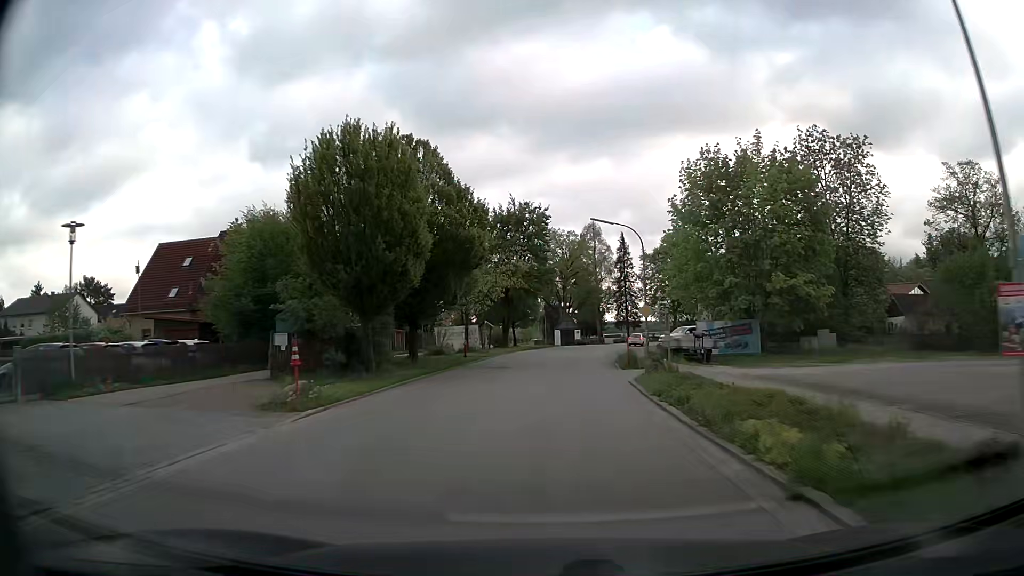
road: secondary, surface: asphalt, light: Day
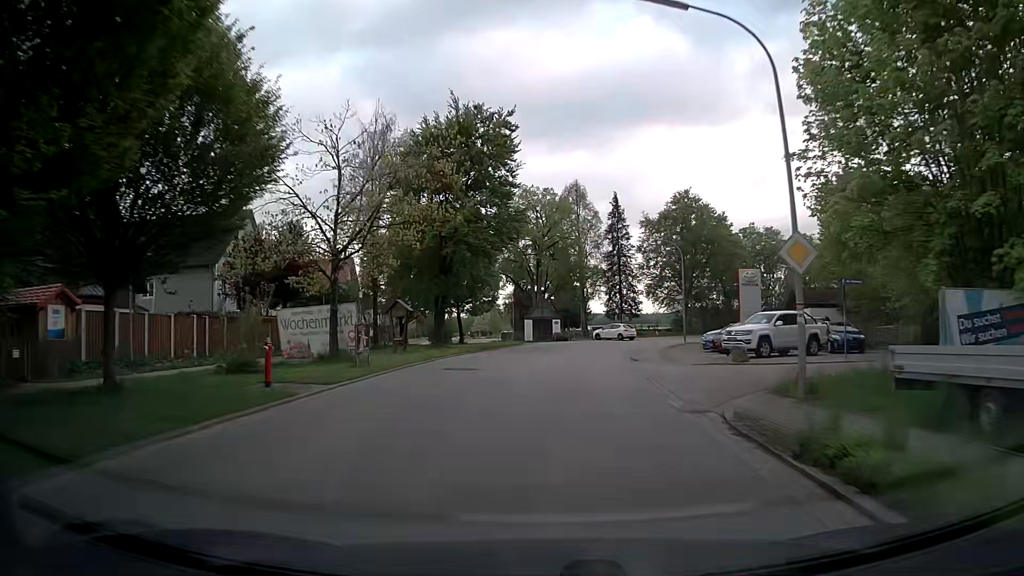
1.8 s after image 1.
(+0.6, +25.2) m; +2°
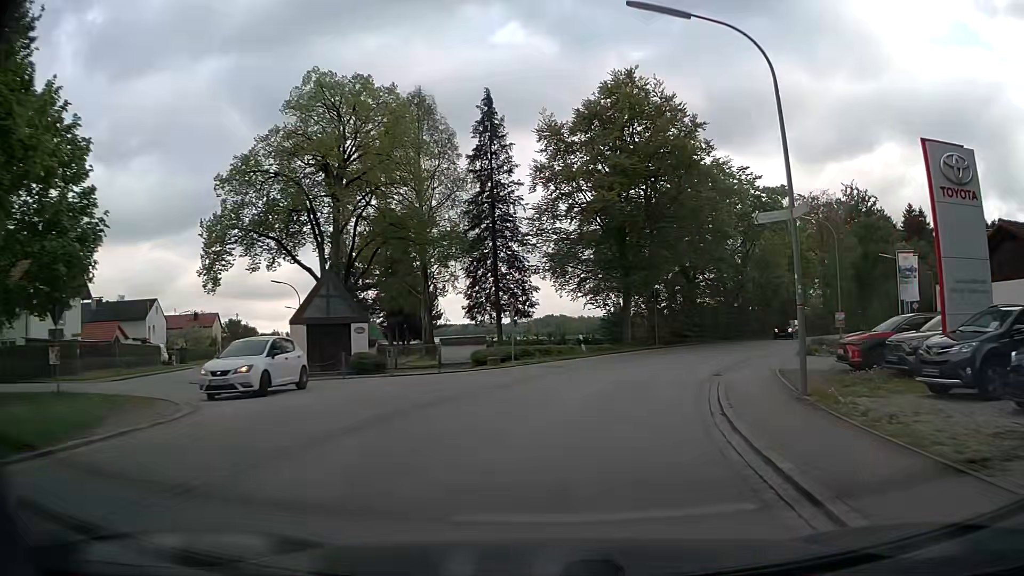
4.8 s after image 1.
(+2.7, +37.2) m; +12°
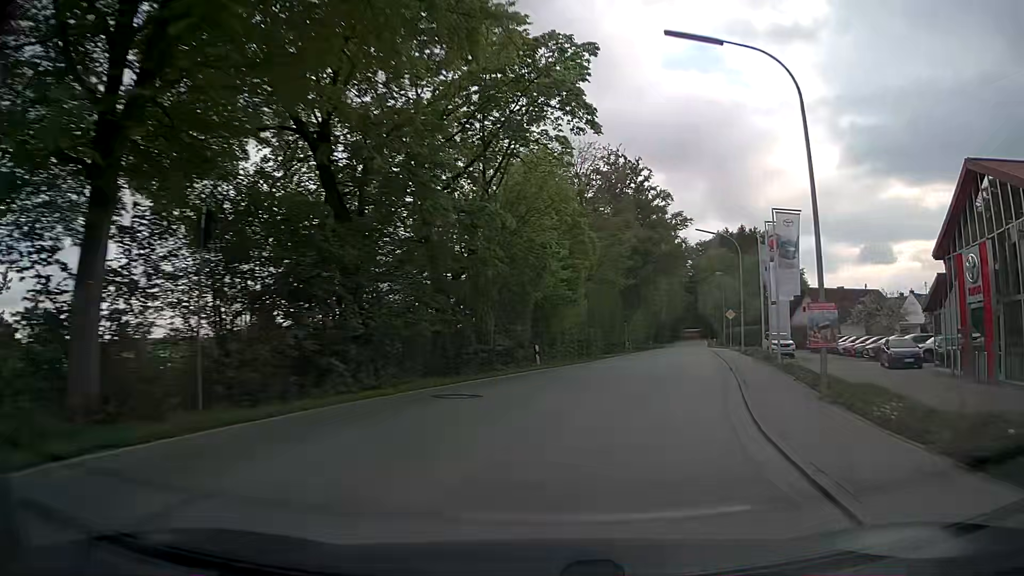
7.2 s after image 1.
(+6.4, +28.3) m; +26°
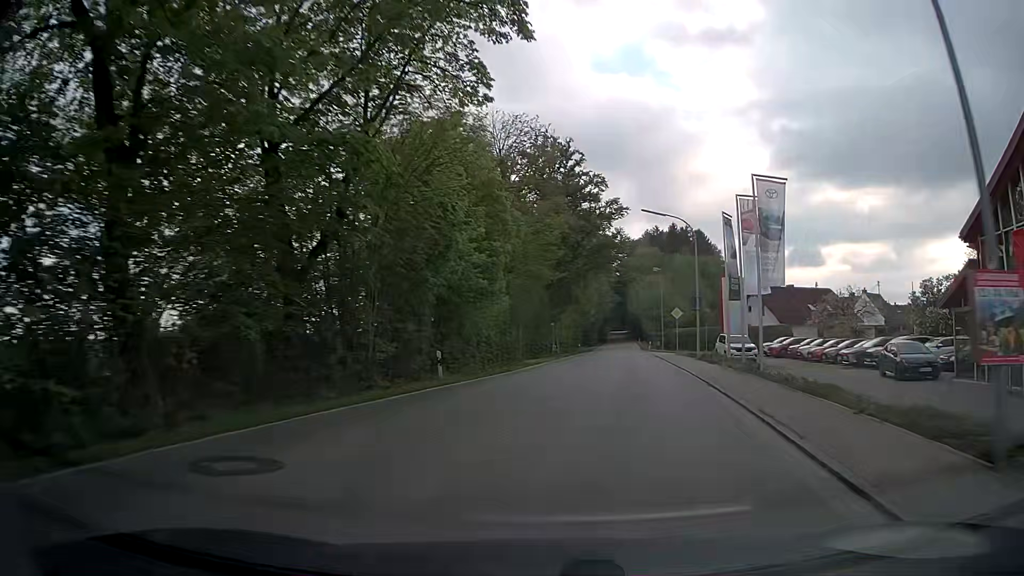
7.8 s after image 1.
(+0.4, +7.7) m; +6°
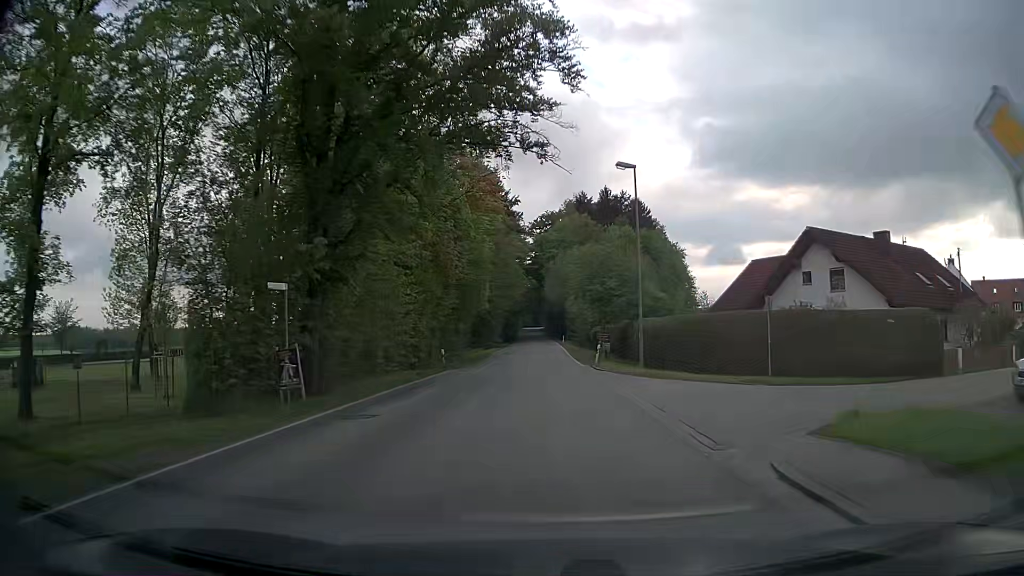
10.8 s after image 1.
(+5.1, +41.3) m; +7°
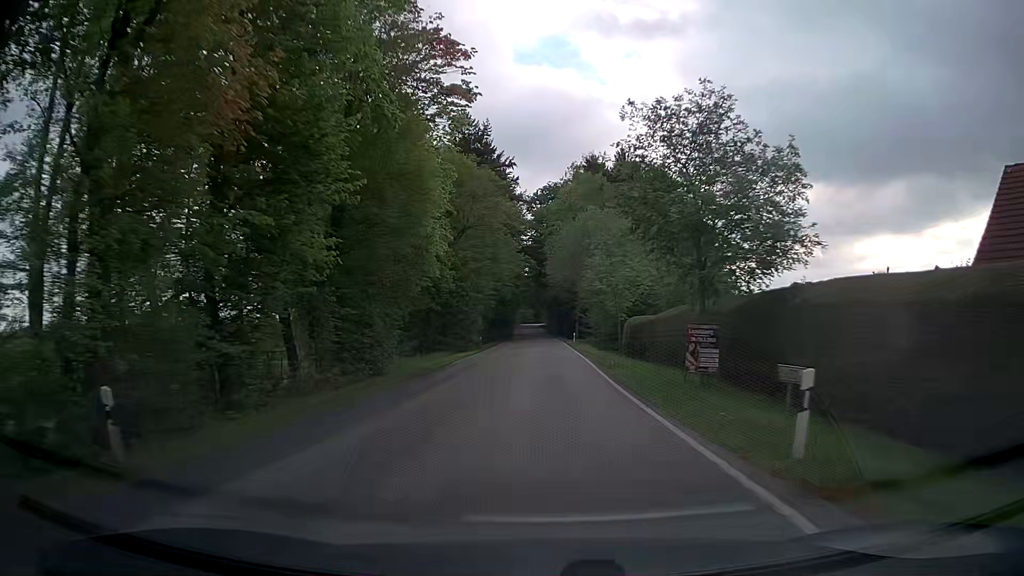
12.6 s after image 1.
(+0.3, +27.8) m; 0°
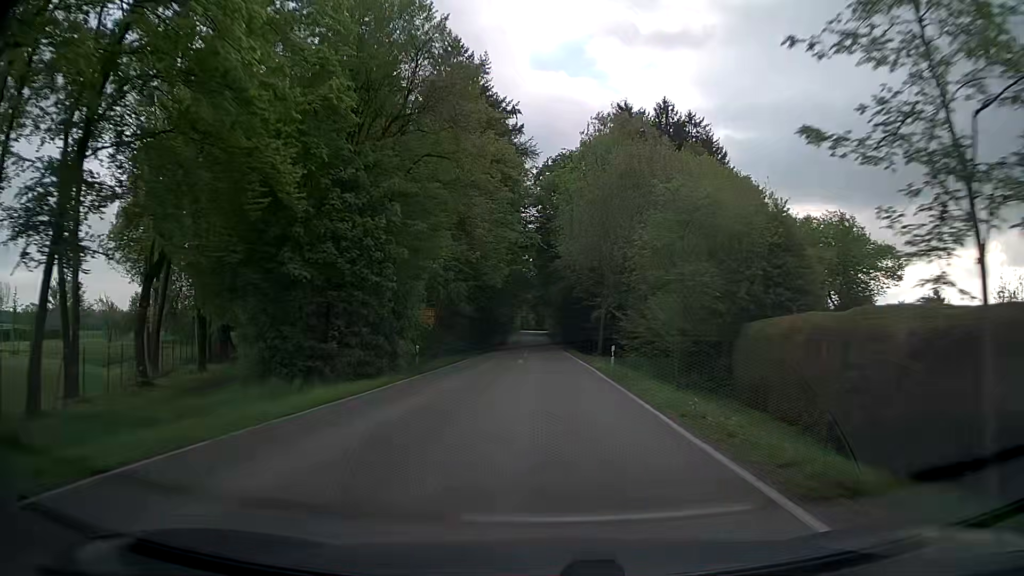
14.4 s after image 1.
(-0.1, +29.3) m; -1°
(0, +10) (0, +20) (0, +30) (0, +40) (0, +50) (0, +60) (0, +70) (0, +80) (0, +90) (0, +100) m
